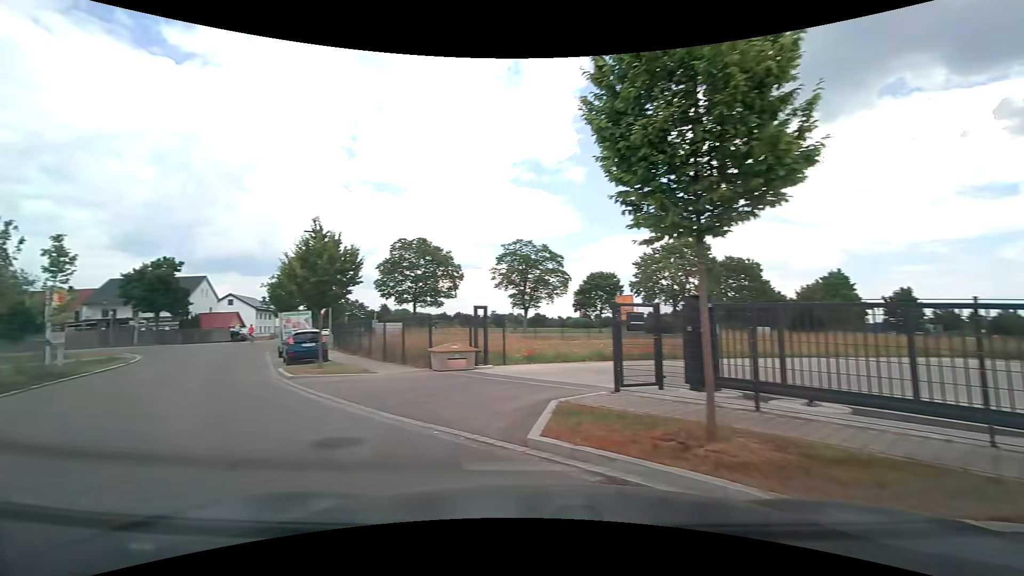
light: Day
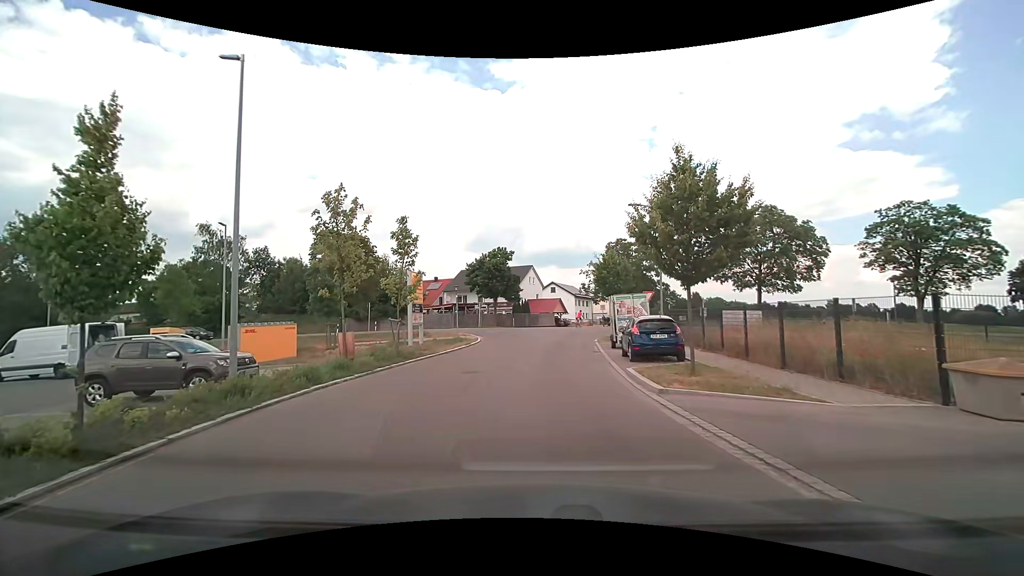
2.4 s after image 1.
(-2.9, +6.1) m; -36°
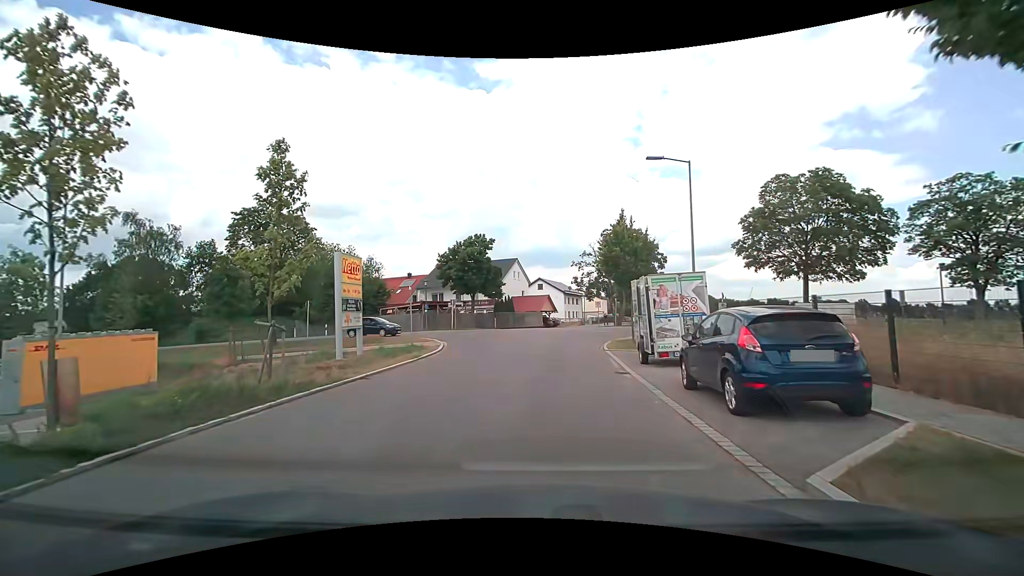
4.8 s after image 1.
(+0.2, +9.4) m; +2°
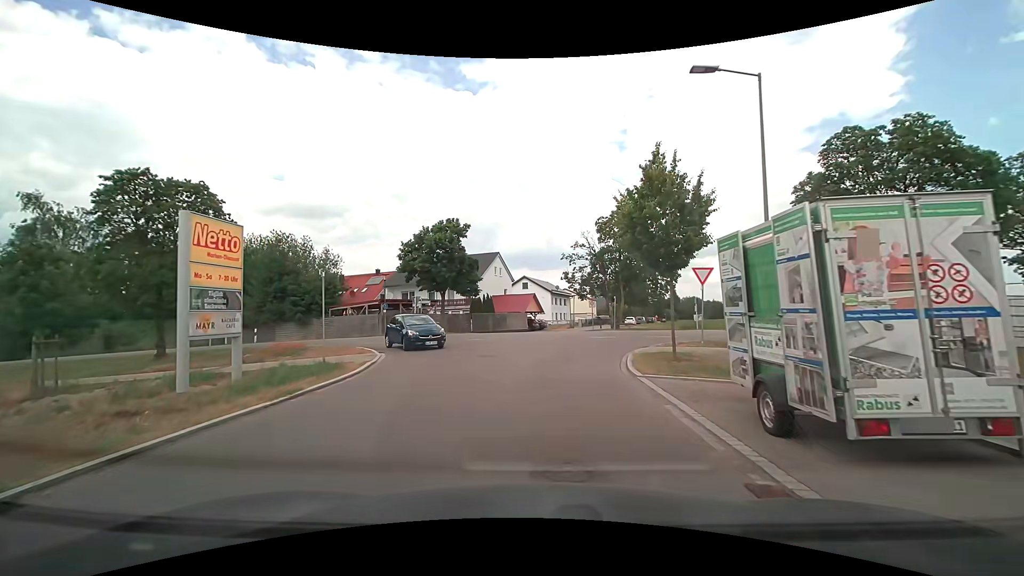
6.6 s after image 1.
(+0.1, +8.7) m; +2°
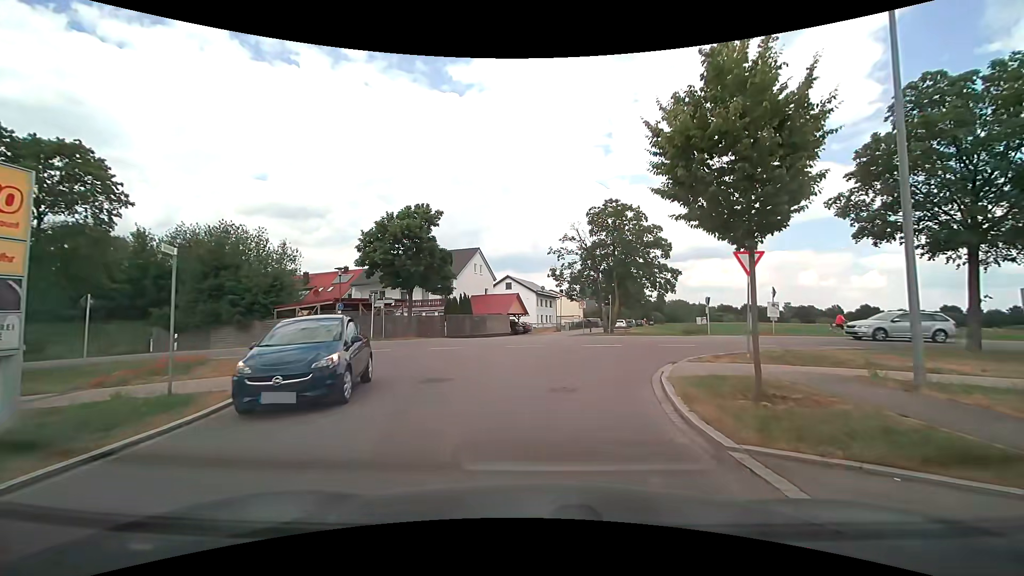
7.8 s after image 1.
(+0.1, +5.9) m; +1°
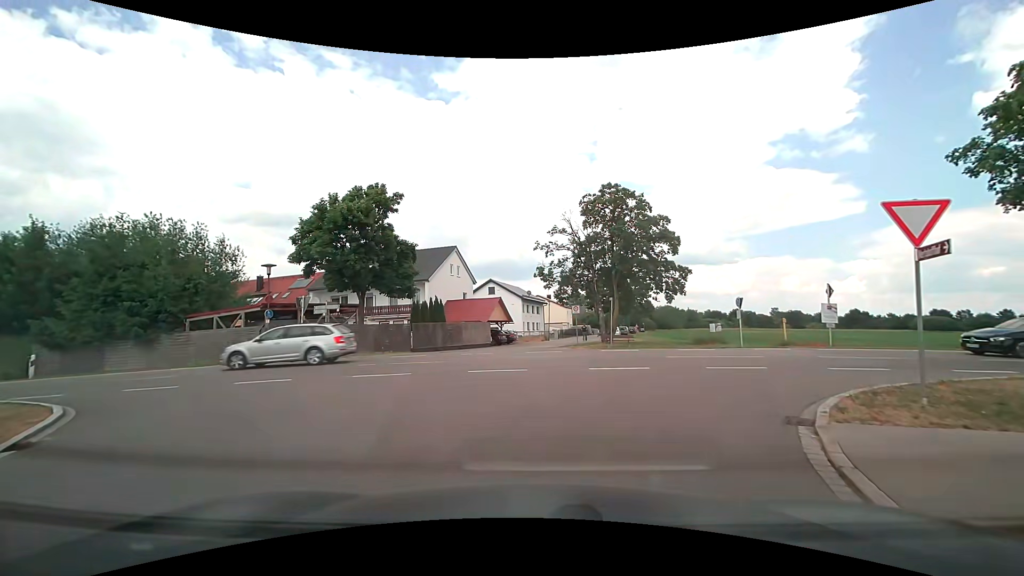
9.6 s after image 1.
(+0.2, +7.0) m; +2°
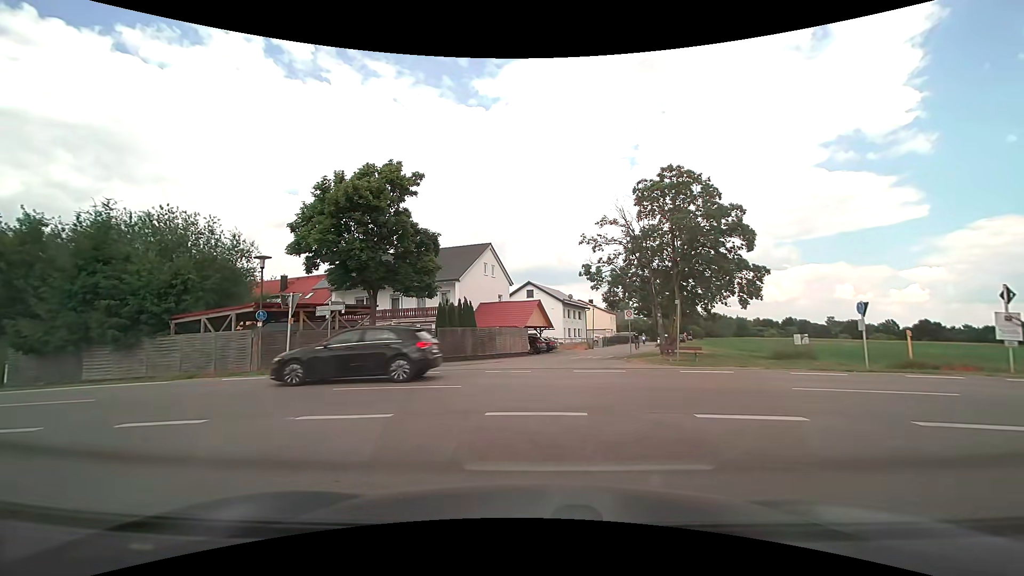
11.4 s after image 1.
(-0.2, +5.1) m; -6°
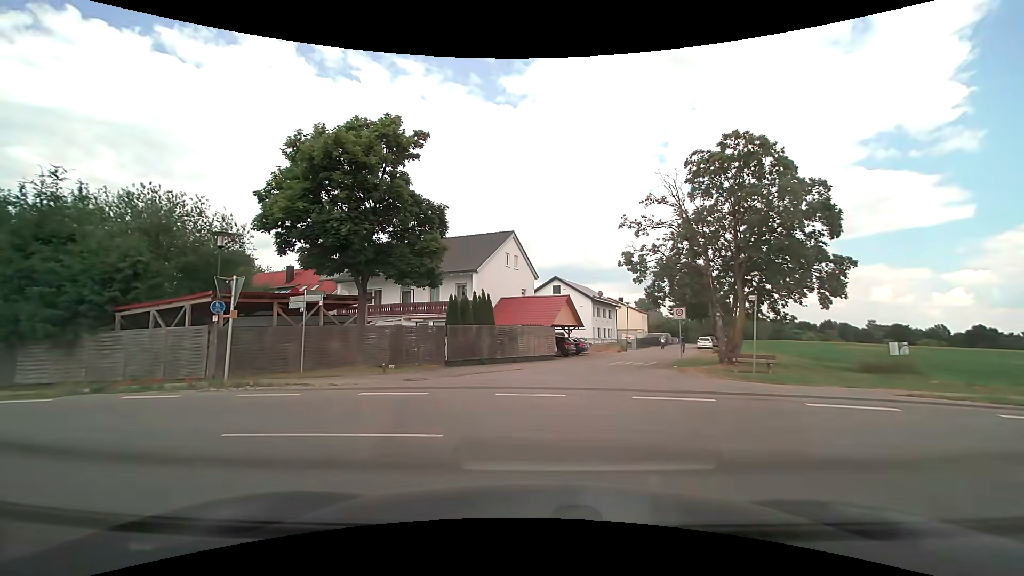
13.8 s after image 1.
(0.0, +5.1) m; -1°
(-4, +9) (-14, +11) (-24, +13) (-34, +13) (-43, +14) (-53, +15) (-63, +16) (-73, +17) (-83, +18) (-93, +19) m
